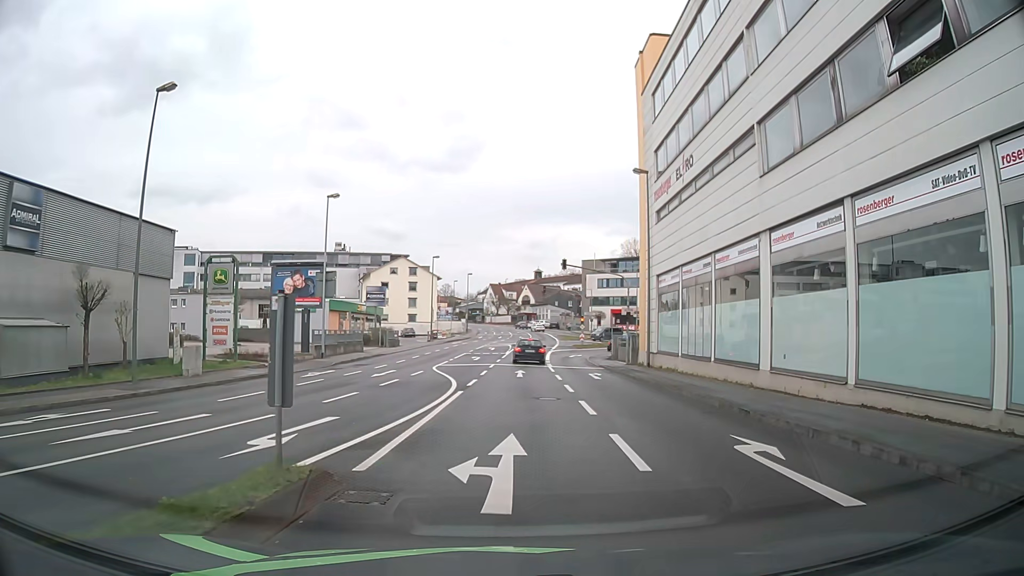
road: tertiary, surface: asphalt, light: Day
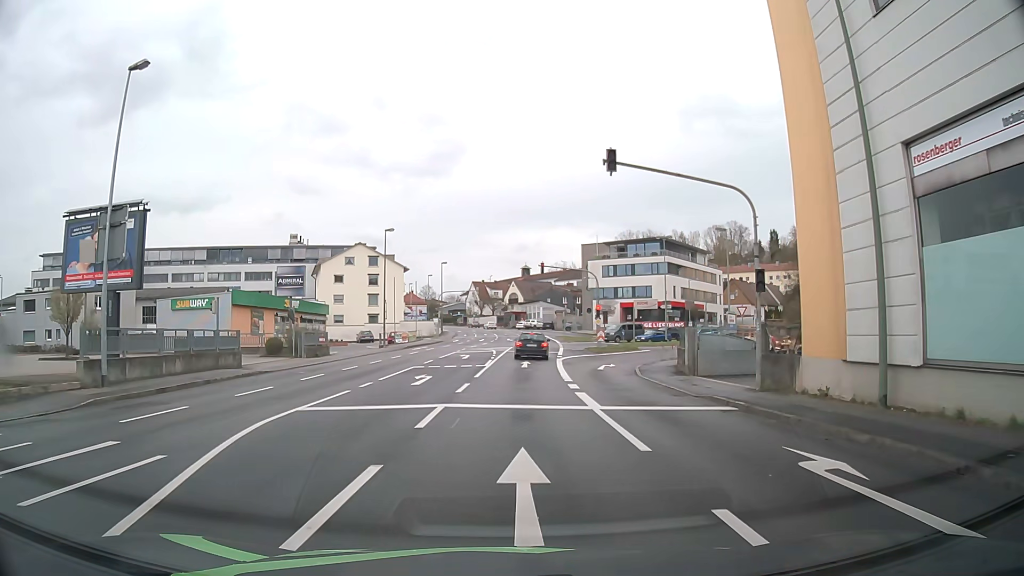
(+0.2, +23.5) m; +1°
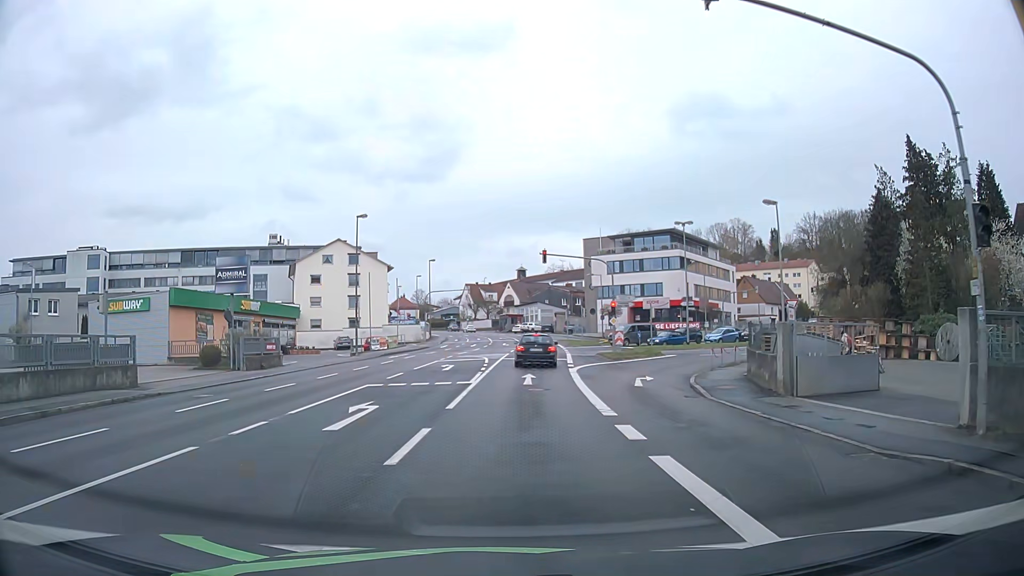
(0.0, +9.4) m; +1°
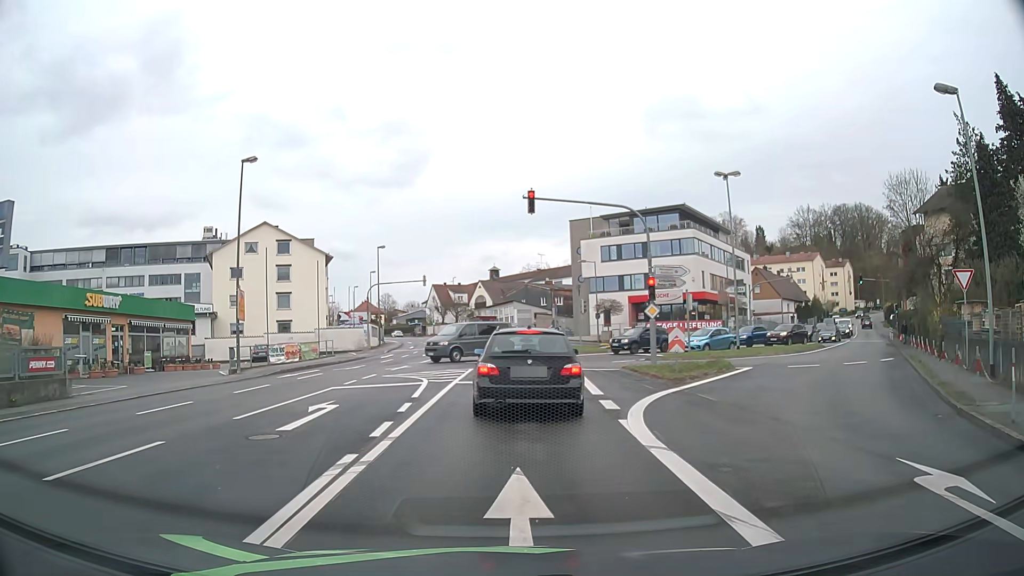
(+0.4, +17.8) m; +2°
